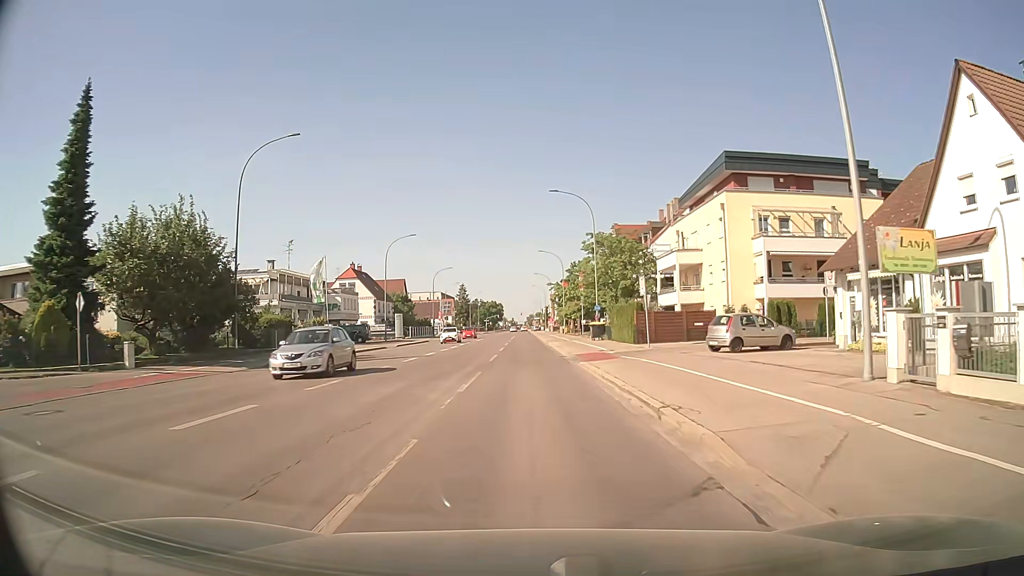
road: tertiary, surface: asphalt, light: Day
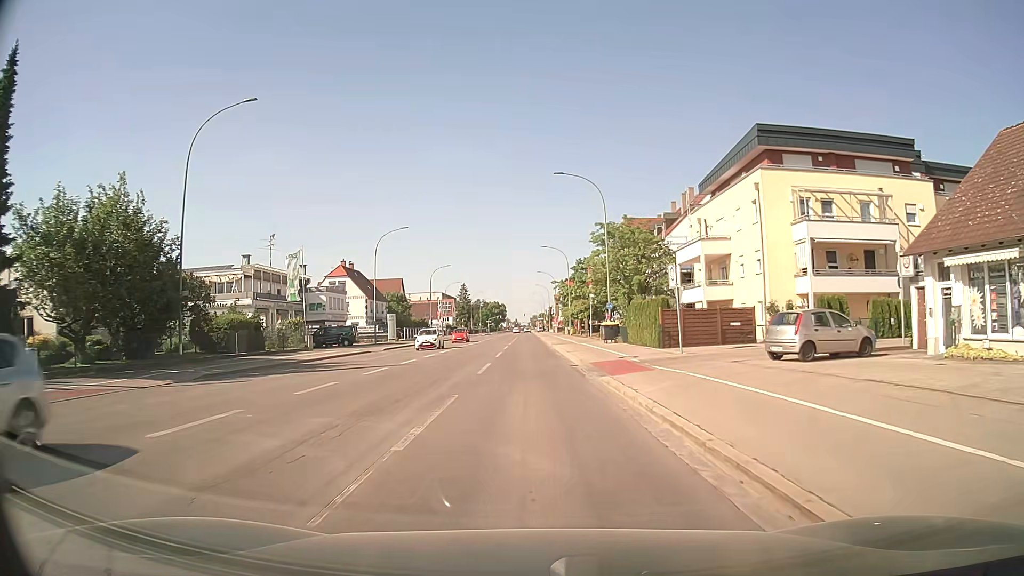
(0.0, +6.6) m; 0°
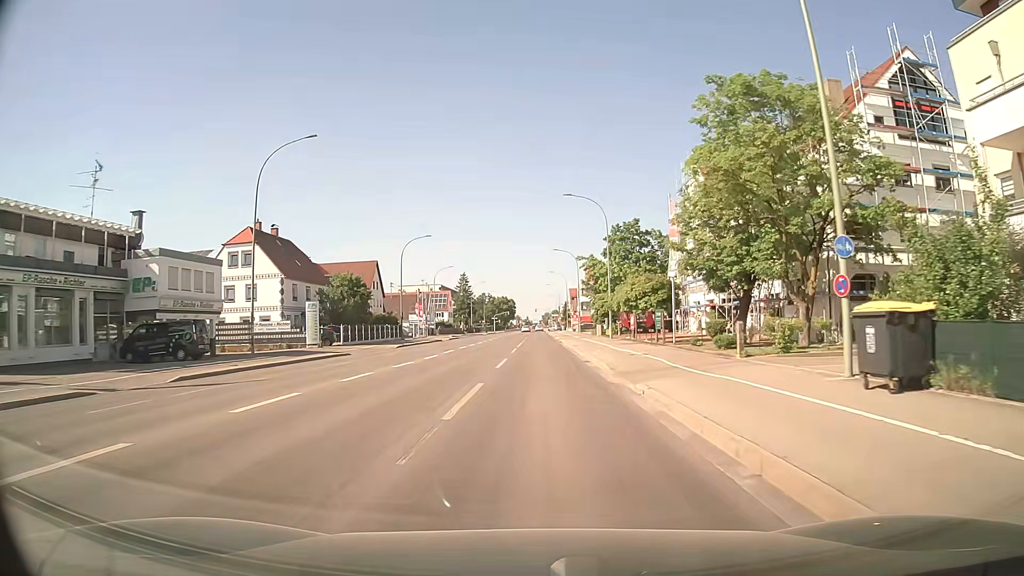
(-0.5, +34.4) m; -1°
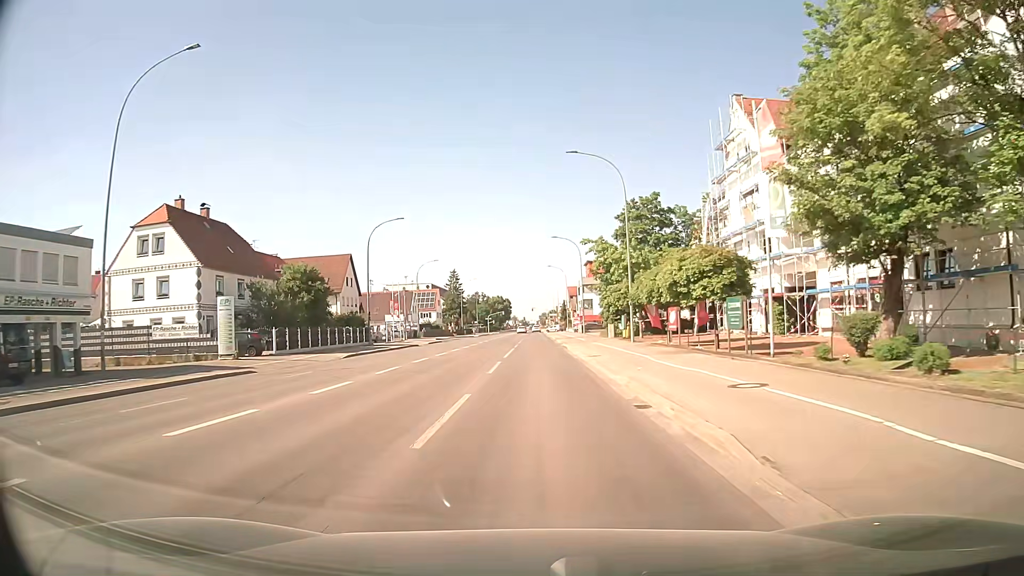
(+0.1, +14.1) m; +1°
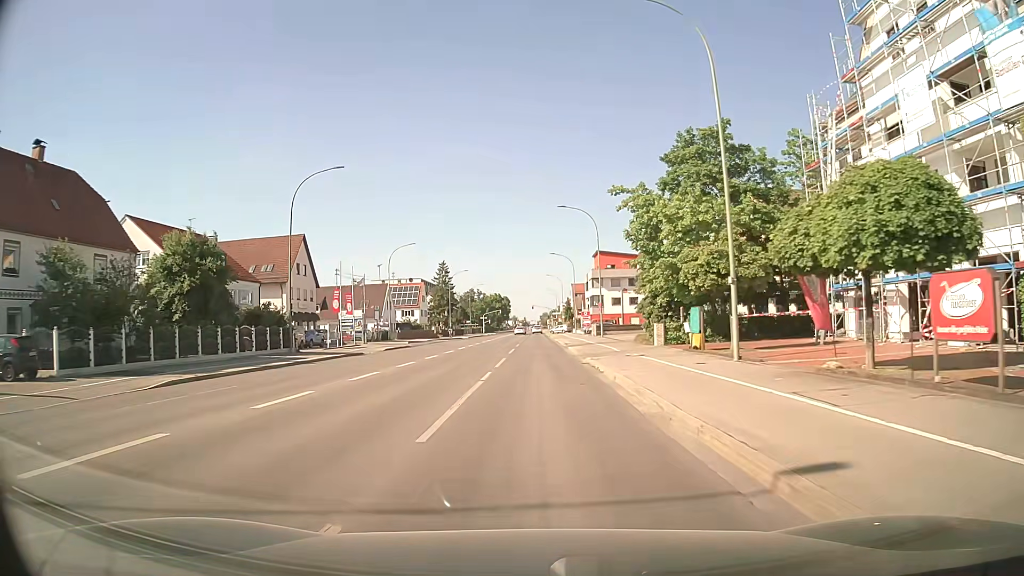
(-0.1, +21.2) m; 0°
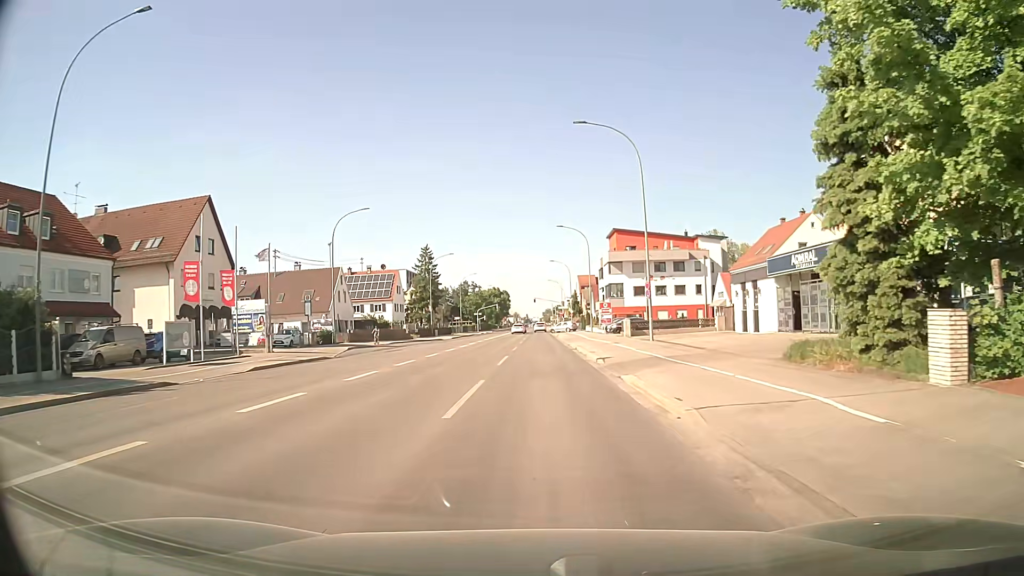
(0.0, +24.5) m; 0°
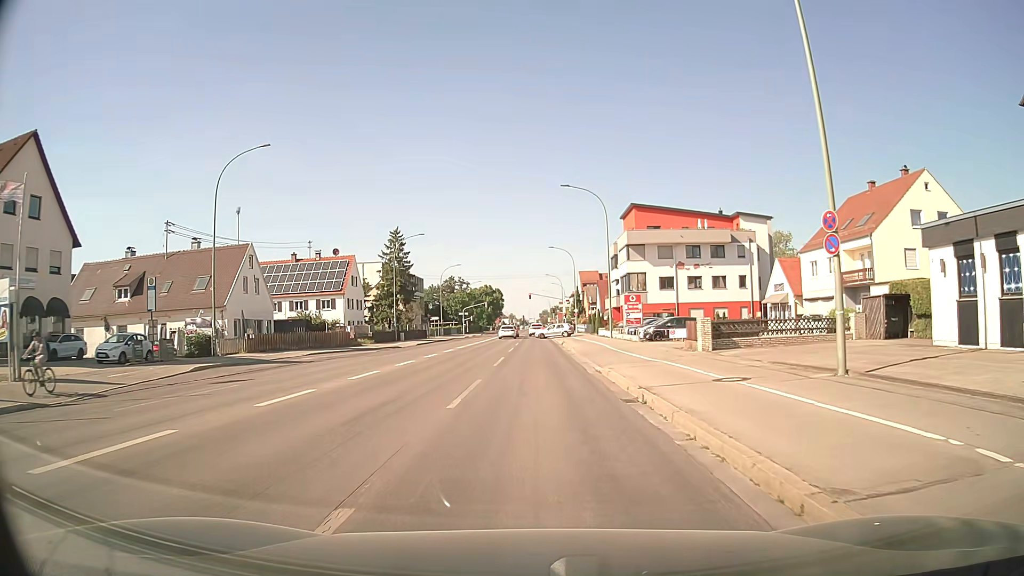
(+0.2, +22.8) m; 0°
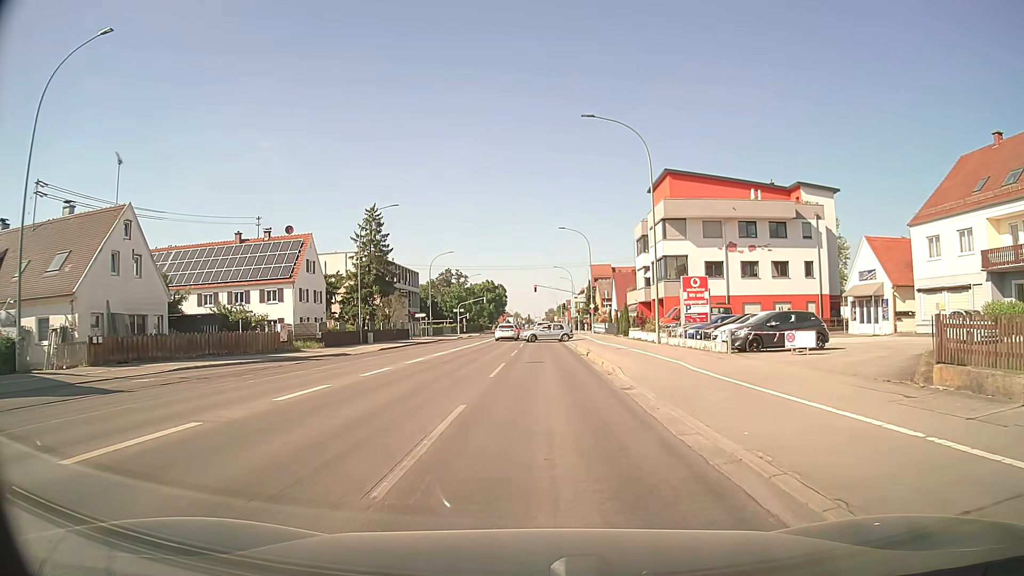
(0.0, +17.6) m; 0°
(0, +10) (0, +20) (0, +30) (+1, +40) (+1, +50) (+1, +60) (+1, +70) (+1, +80) (+1, +90) (+1, +100) m
